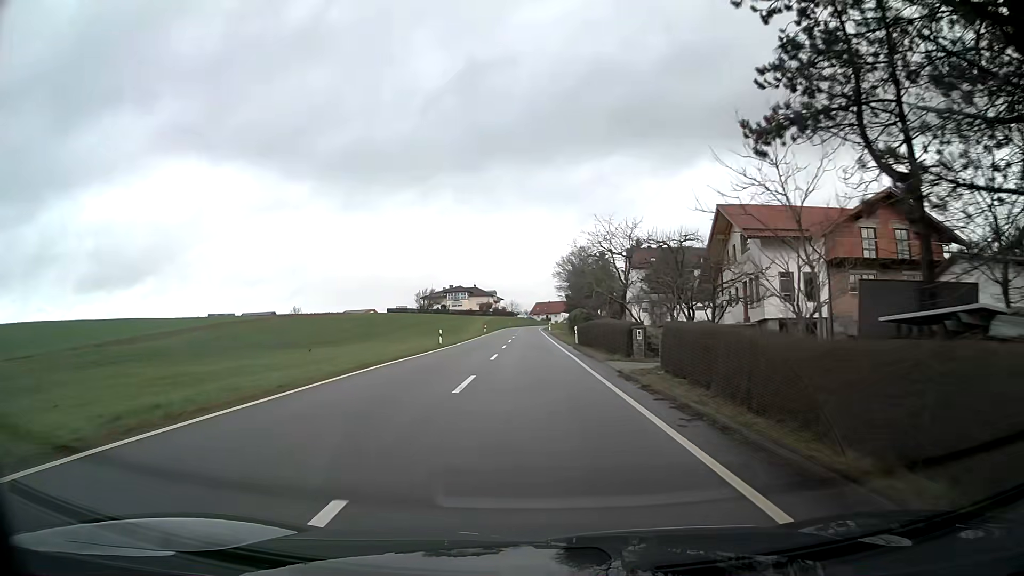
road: tertiary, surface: asphalt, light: Day
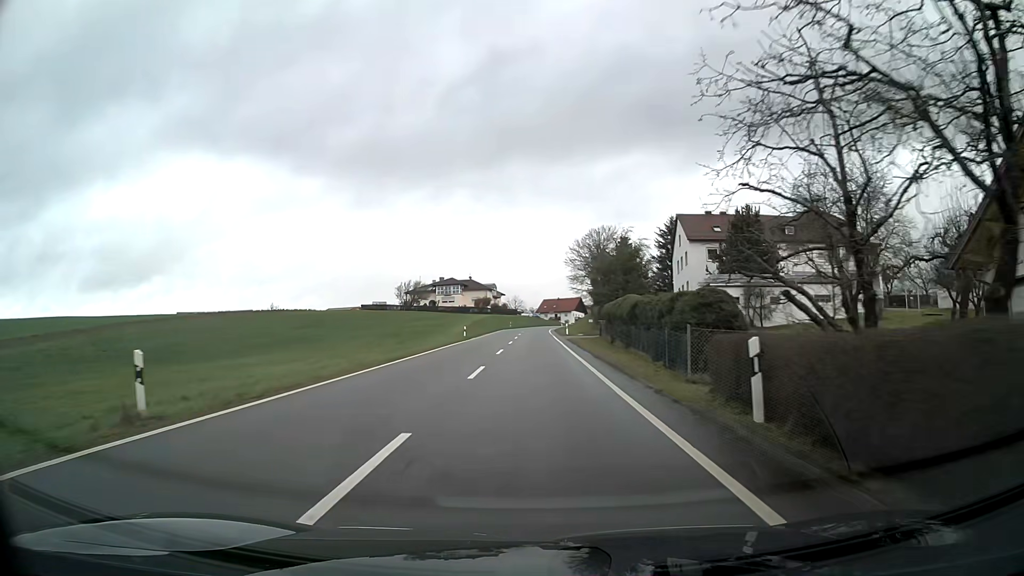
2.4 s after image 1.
(0.0, +32.7) m; 0°
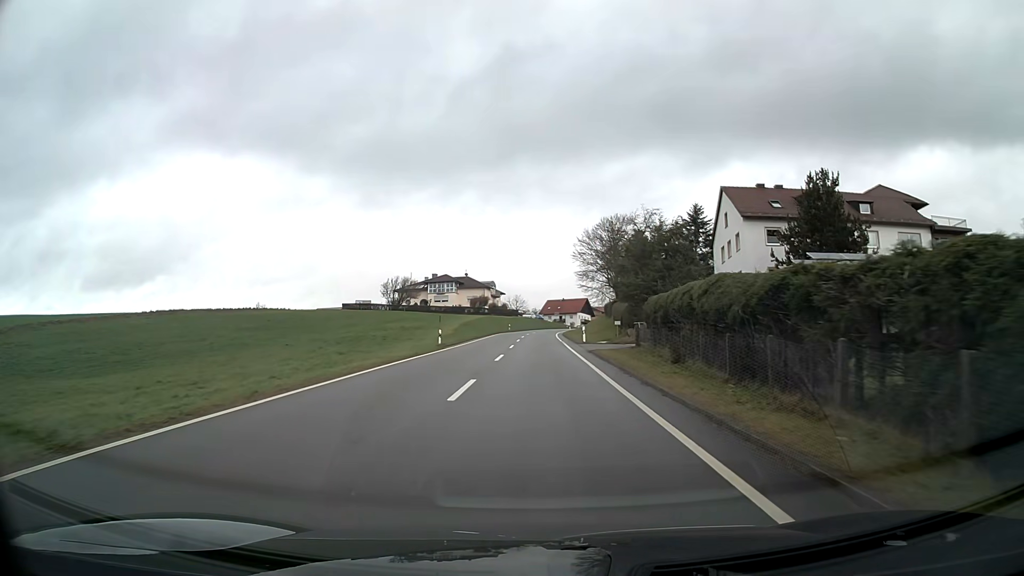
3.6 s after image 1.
(0.0, +16.4) m; 0°
